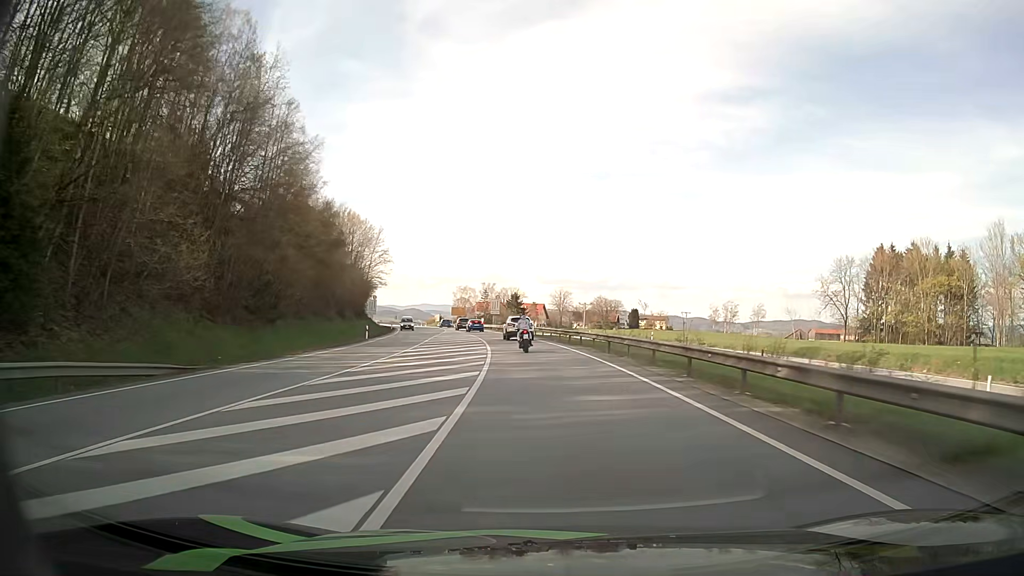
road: primary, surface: asphalt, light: Day
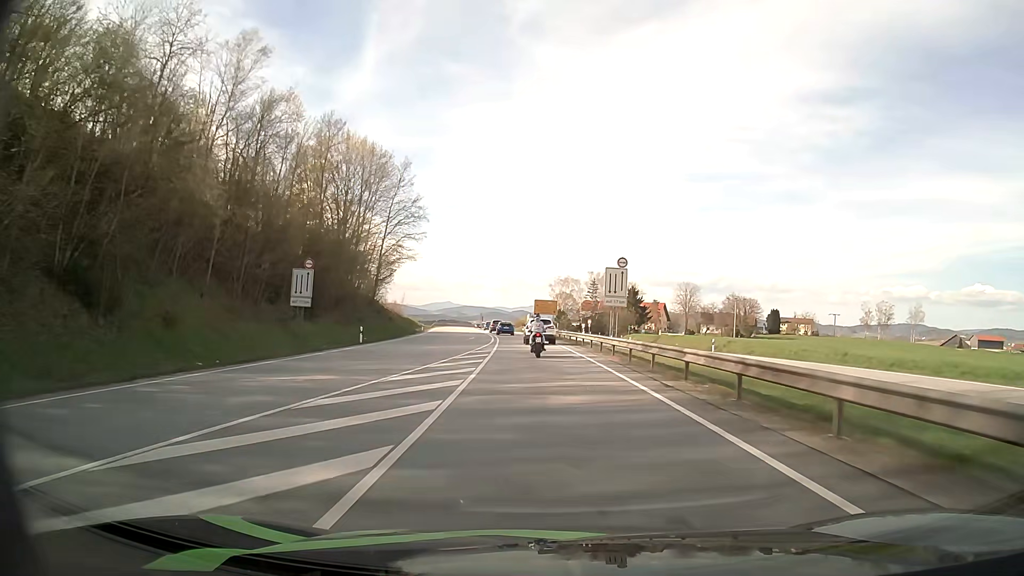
(-5.1, +60.1) m; -9°
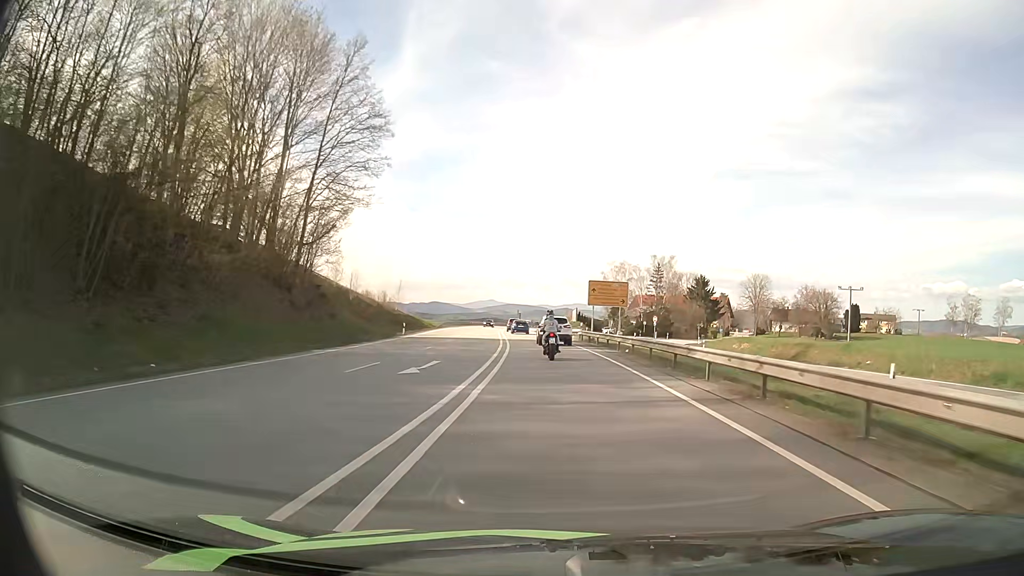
(-1.4, +36.0) m; -4°
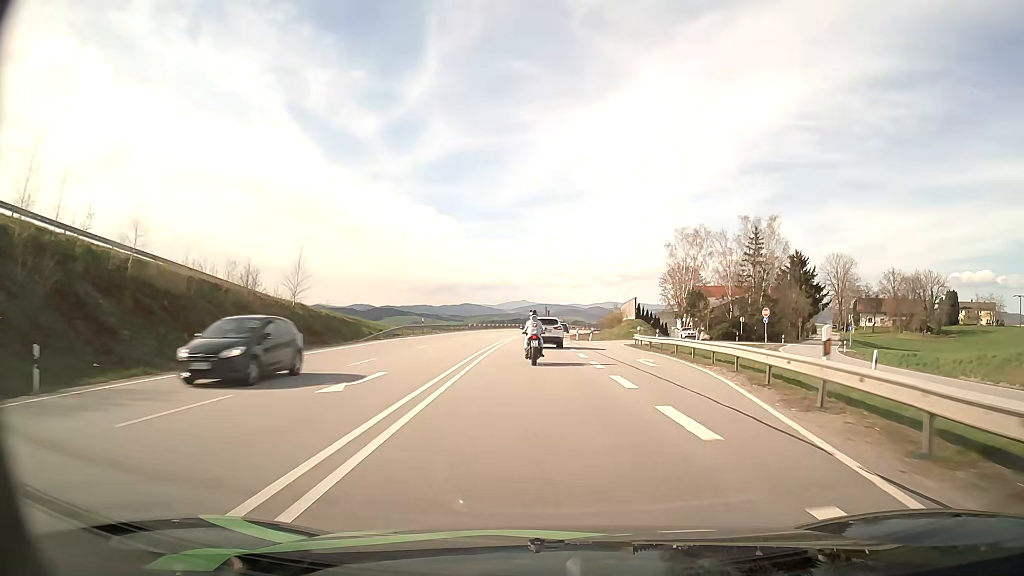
(-0.9, +45.2) m; -3°
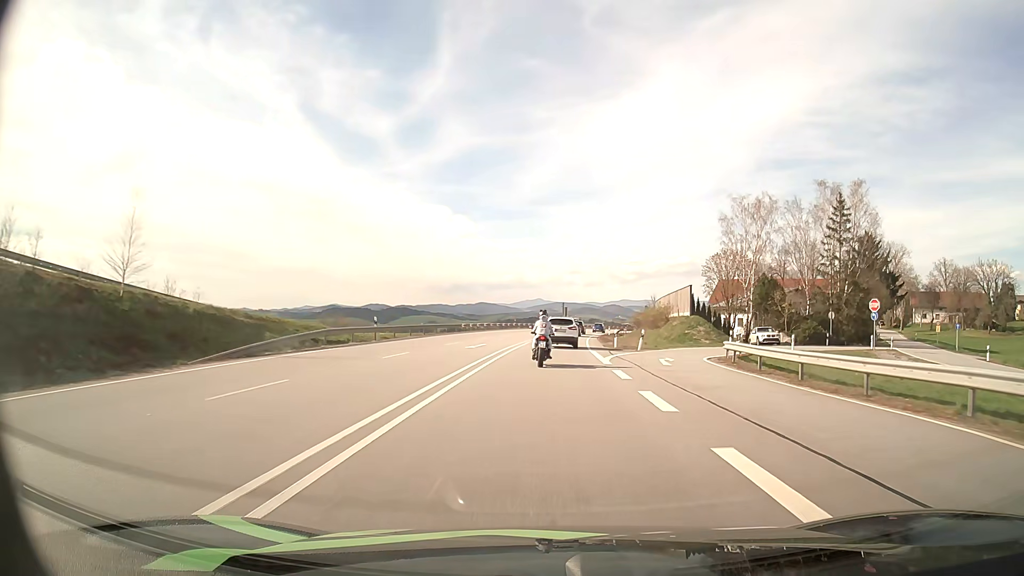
(-0.3, +21.4) m; -1°
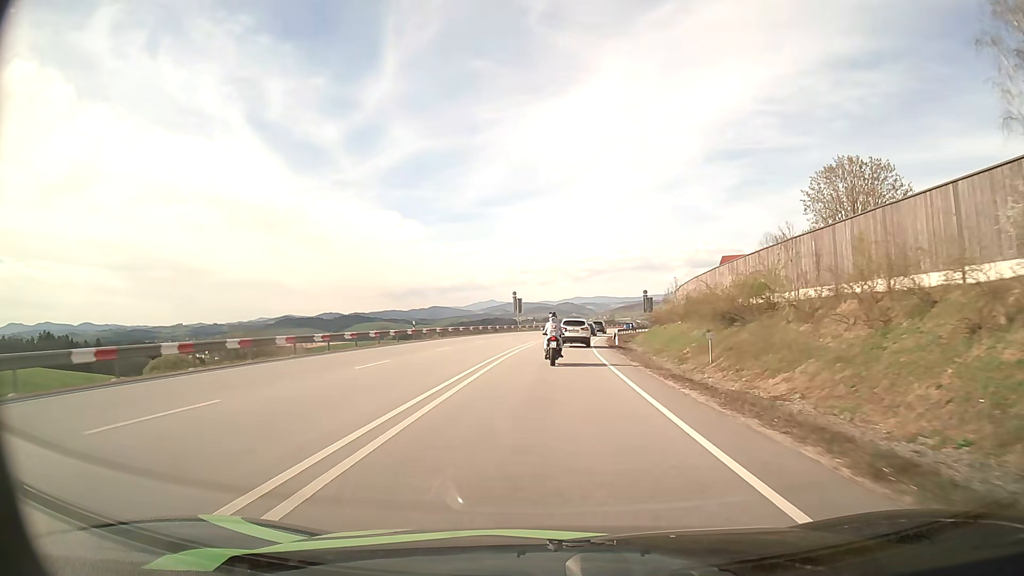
(+1.1, +51.4) m; +4°
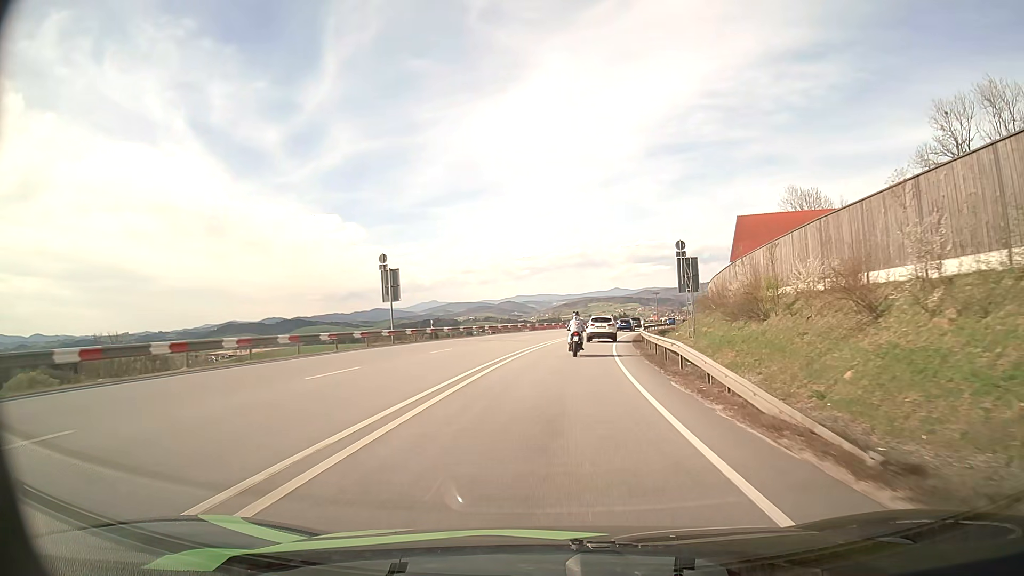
(+1.8, +51.9) m; +5°
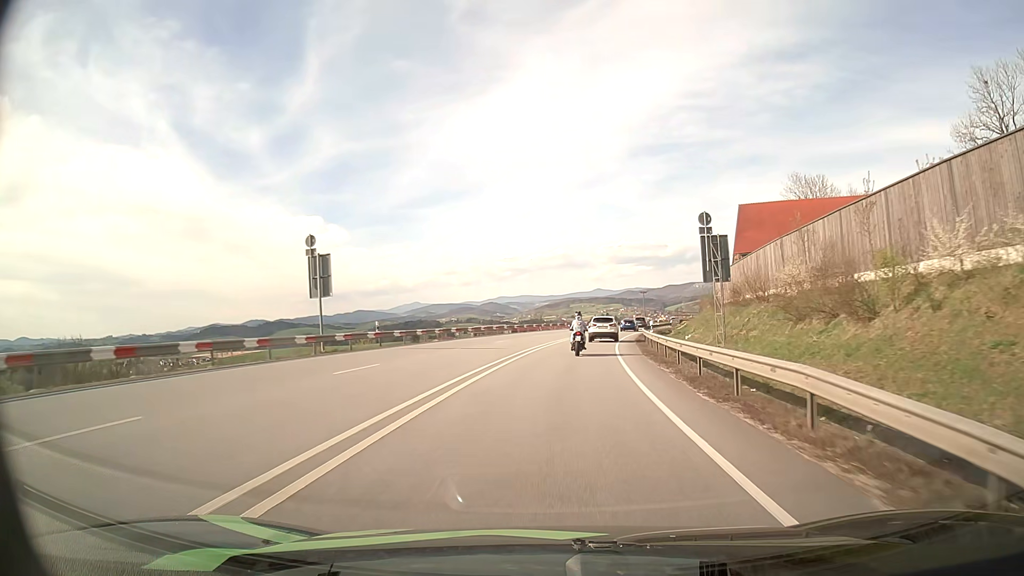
(+0.1, +10.4) m; +2°
(0, +10) (0, +20) (+1, +30) (+2, +40) (+4, +50) (+5, +60) (+7, +69) (+9, +79) (+12, +89) (+14, +99) m
